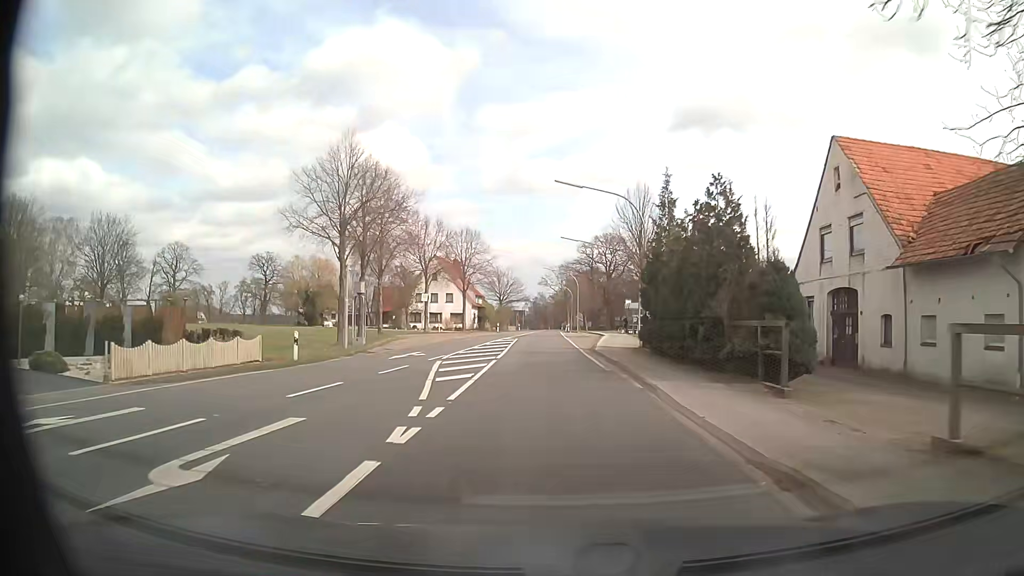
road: secondary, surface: asphalt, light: Day
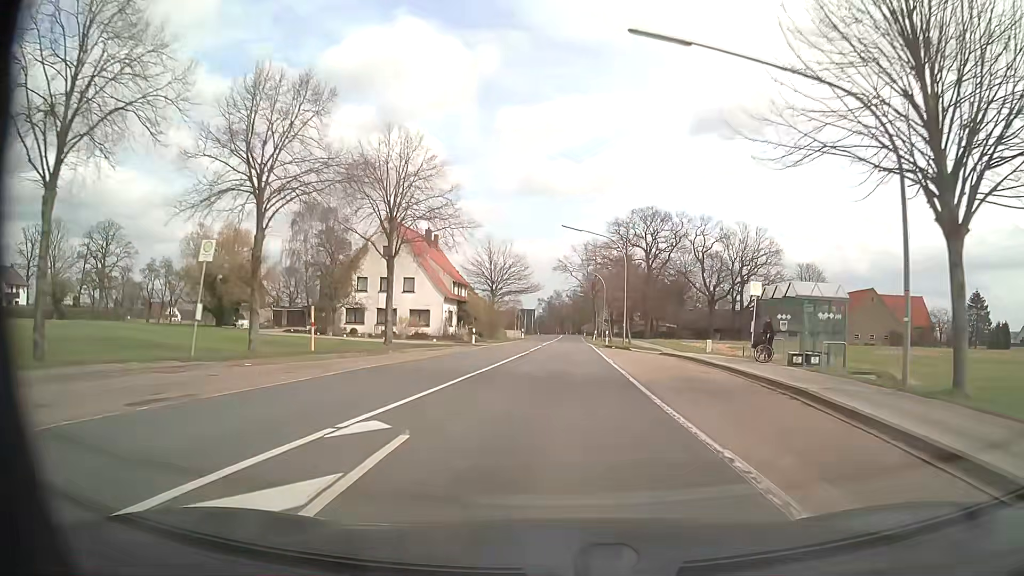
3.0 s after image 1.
(-0.9, +38.6) m; -1°
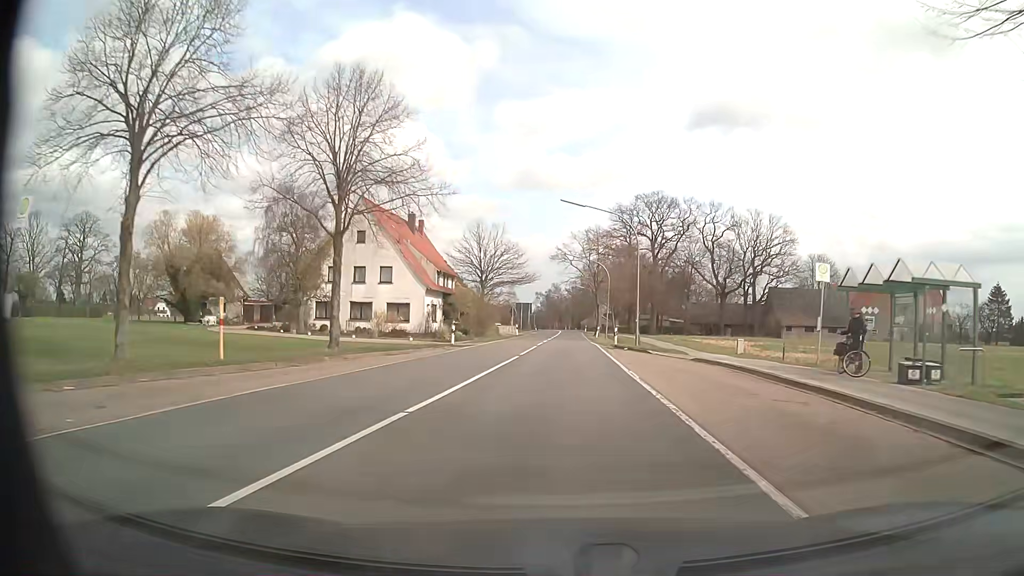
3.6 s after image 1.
(0.0, +7.9) m; 0°
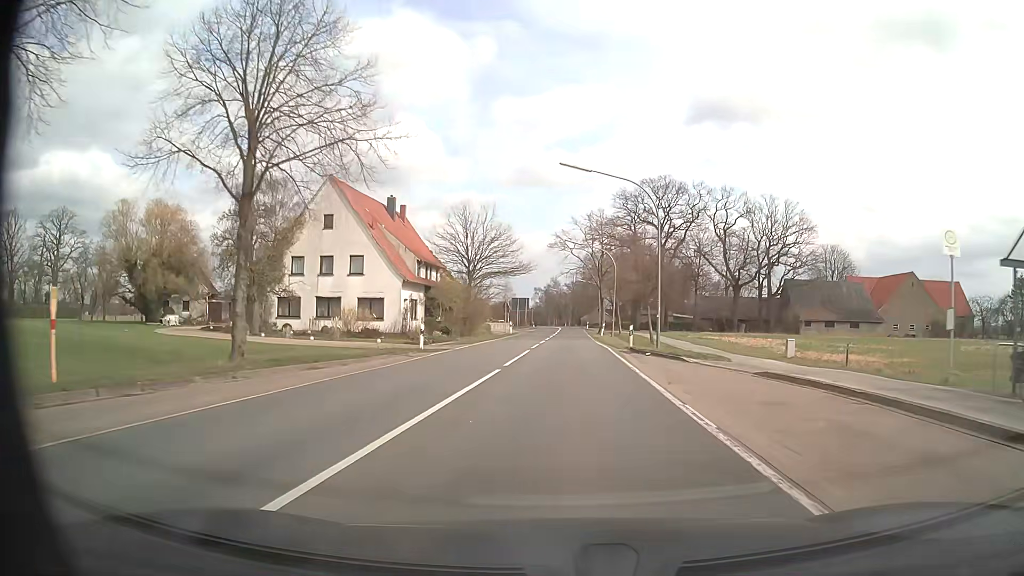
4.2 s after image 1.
(0.0, +8.0) m; 0°
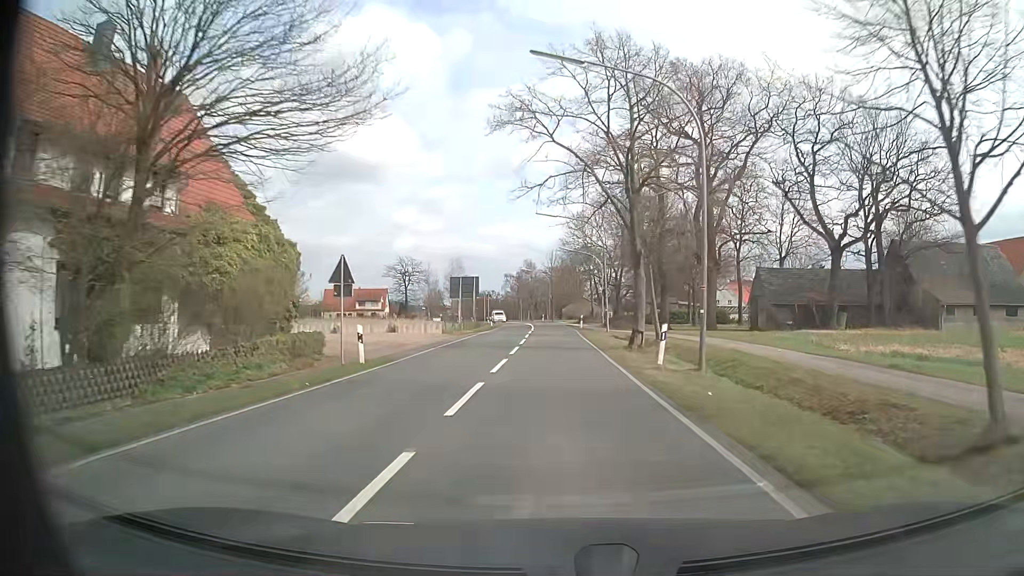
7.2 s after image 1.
(+0.5, +39.7) m; +2°
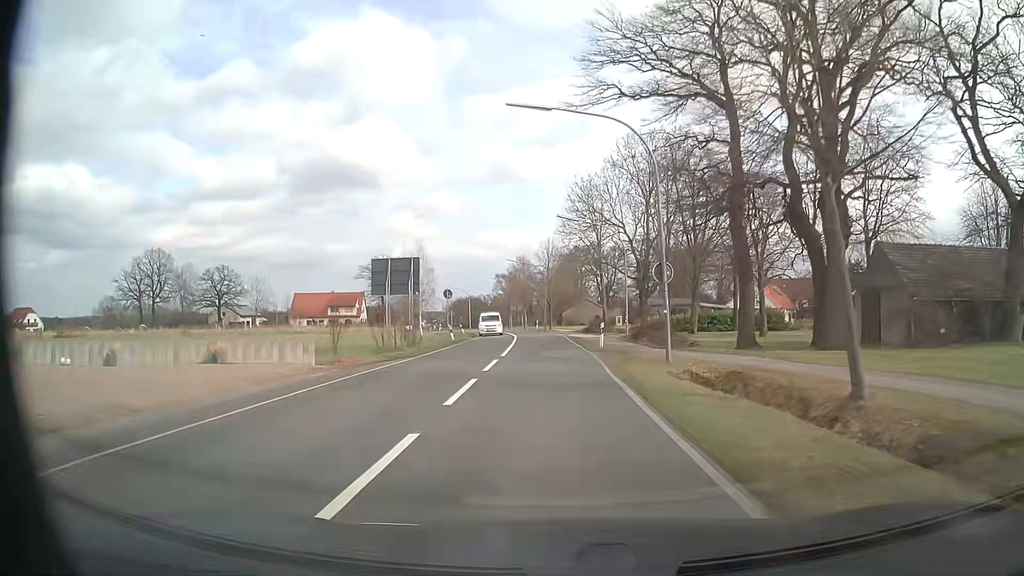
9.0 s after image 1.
(+0.1, +24.0) m; 0°
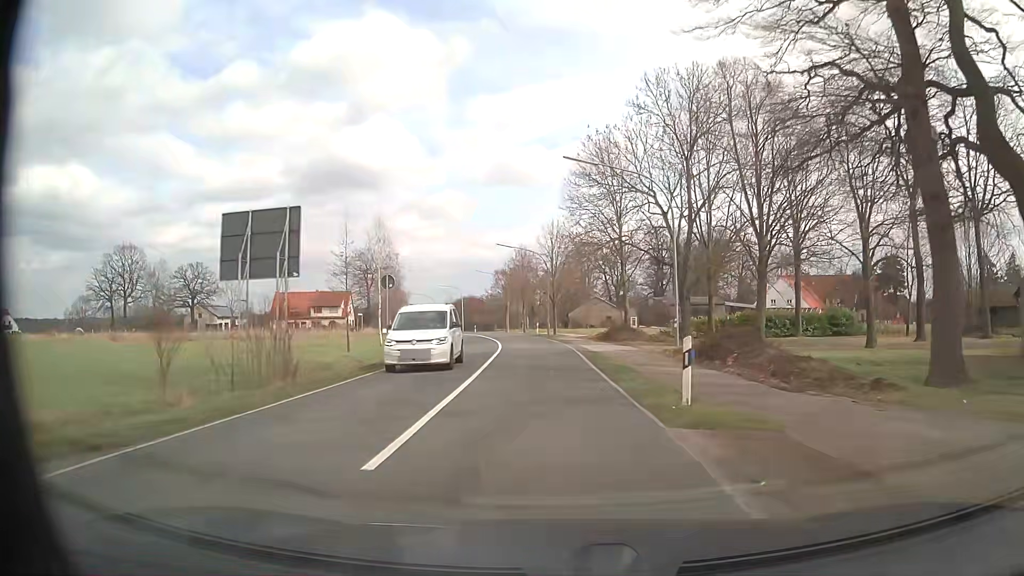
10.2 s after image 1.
(0.0, +16.3) m; 0°
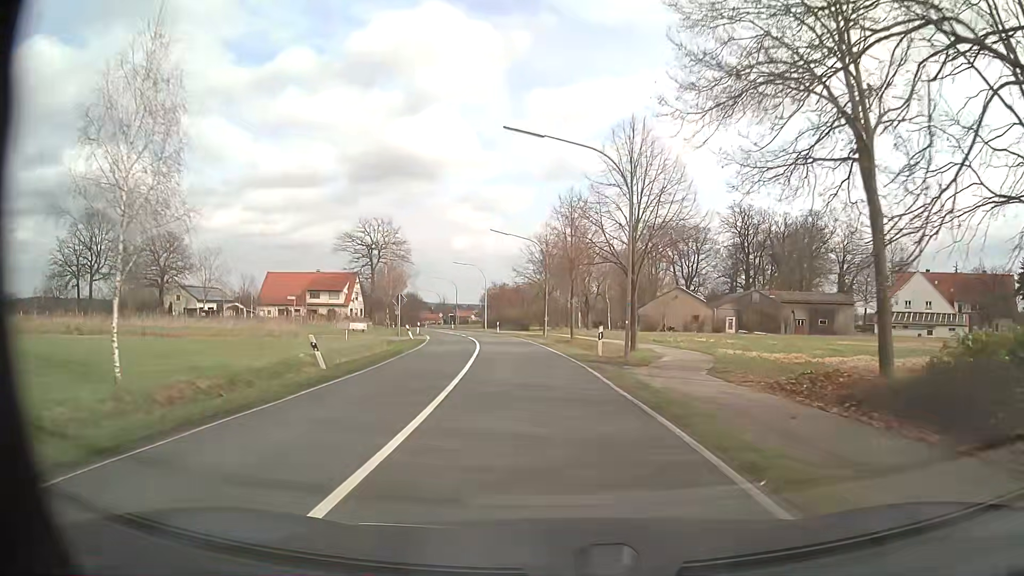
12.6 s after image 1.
(-1.2, +33.7) m; -5°
(0, +10) (-1, +20) (-1, +30) (-3, +40) (-4, +50) (-6, +60) (-9, +69) (-11, +79) (-14, +89) (-17, +98) m
